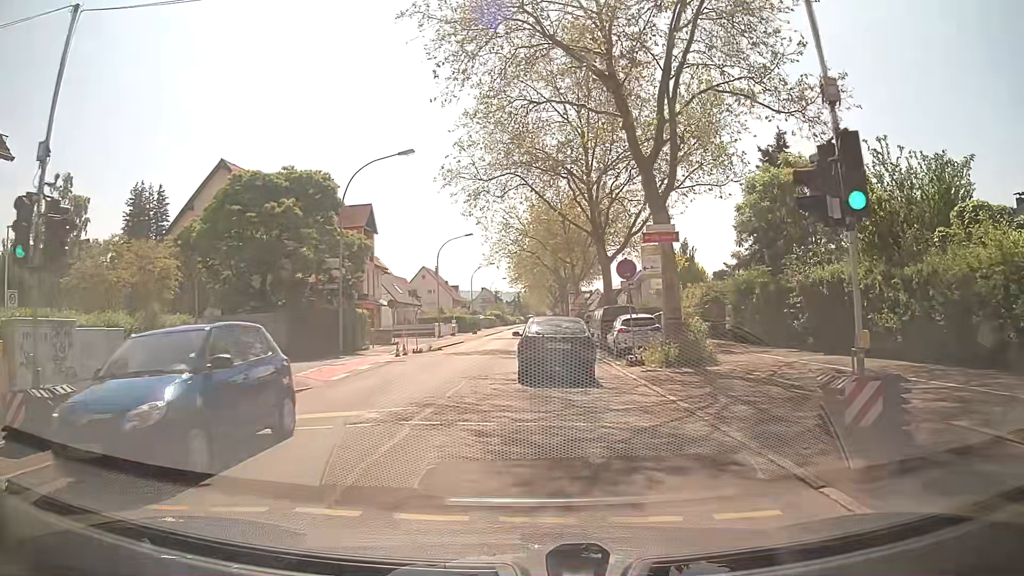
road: secondary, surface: asphalt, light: Day
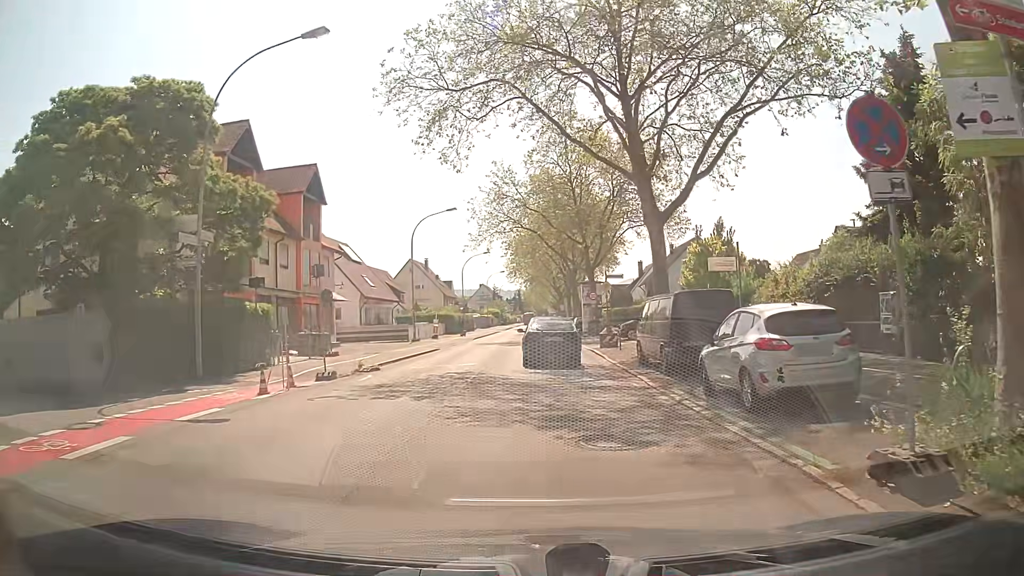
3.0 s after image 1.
(0.0, +14.5) m; 0°
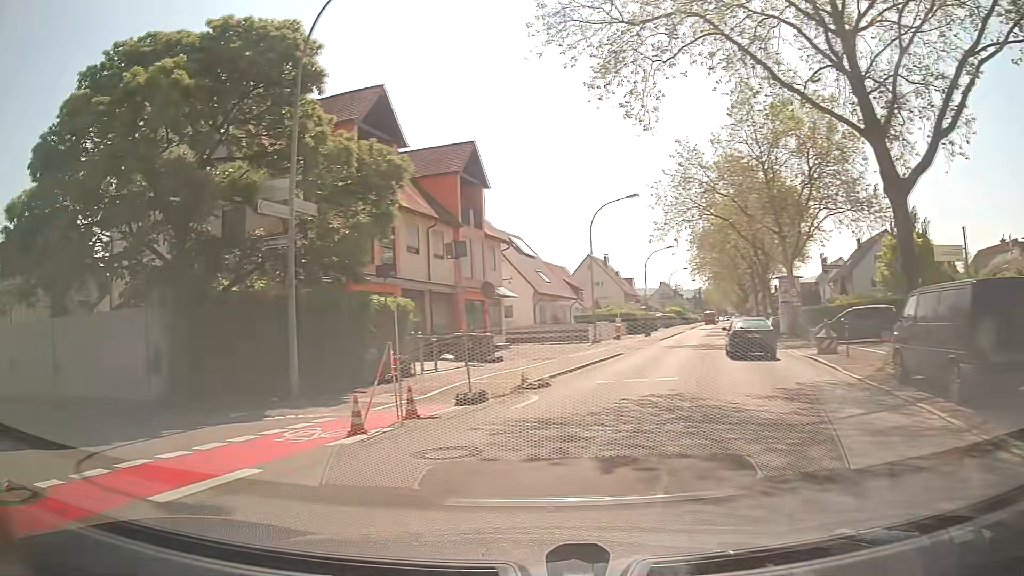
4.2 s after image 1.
(-0.5, +5.3) m; -15°
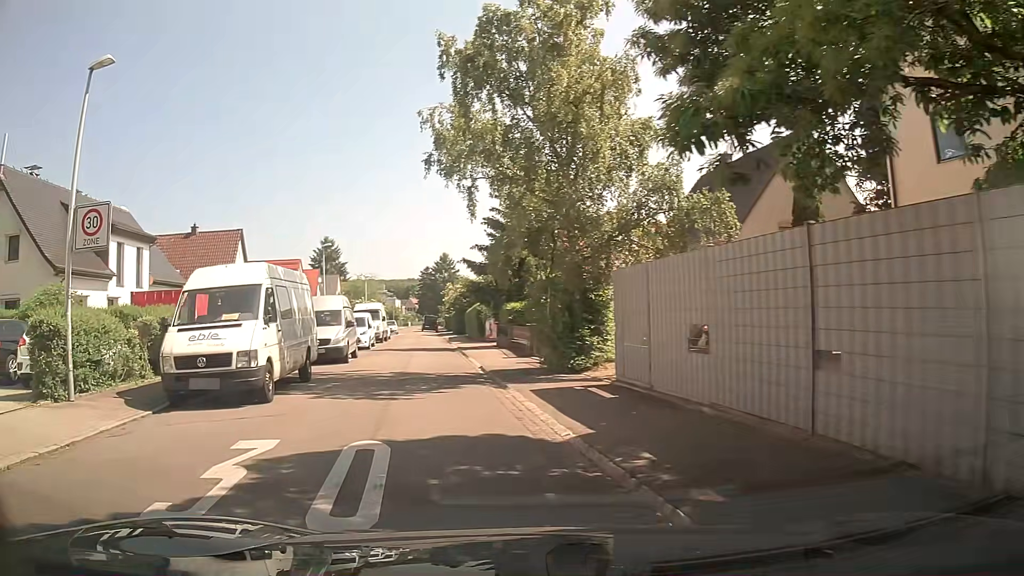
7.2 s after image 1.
(-6.6, +9.4) m; -65°
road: residential
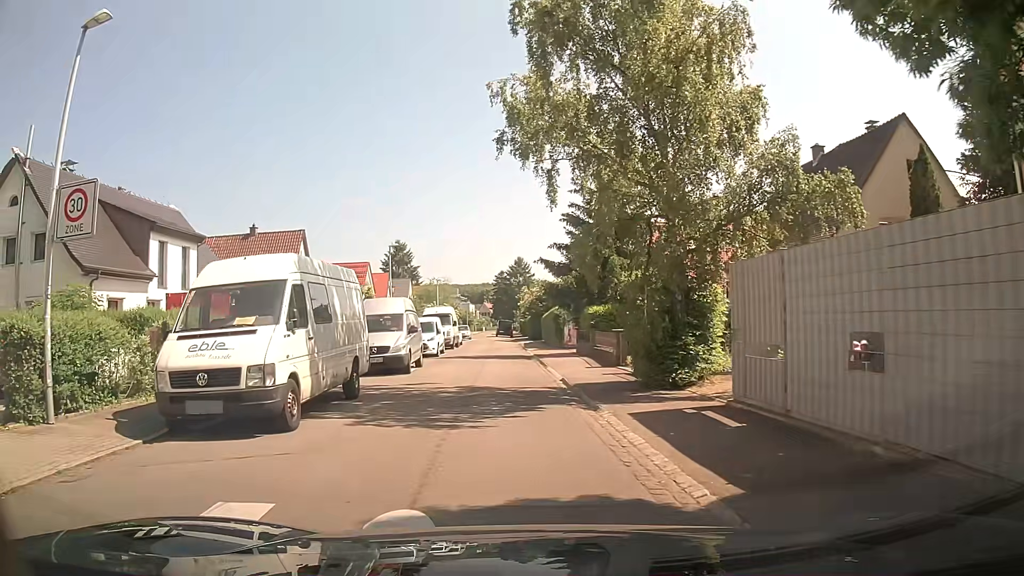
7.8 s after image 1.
(-0.2, +2.7) m; -7°
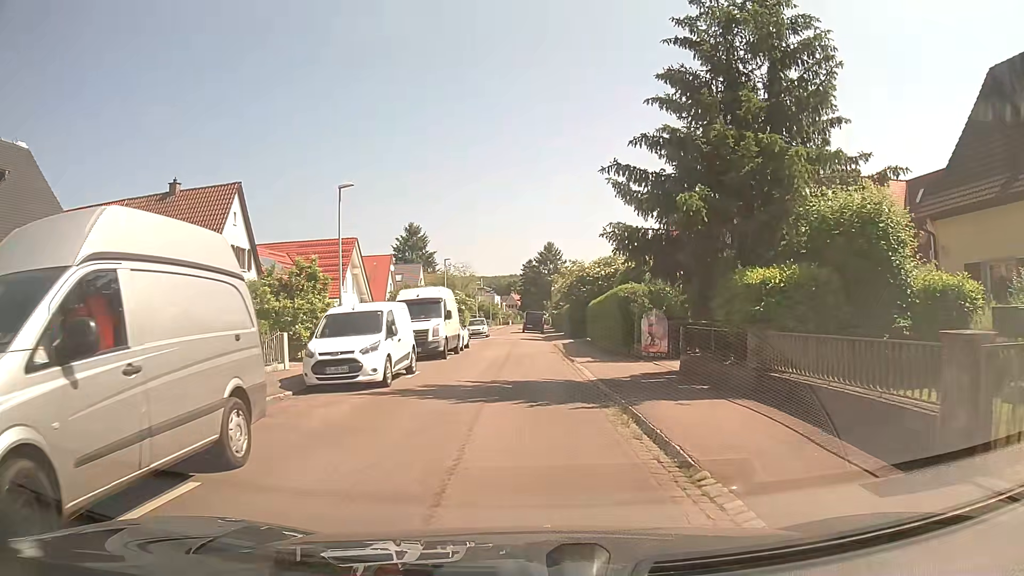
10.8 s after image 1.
(-0.2, +16.9) m; 0°
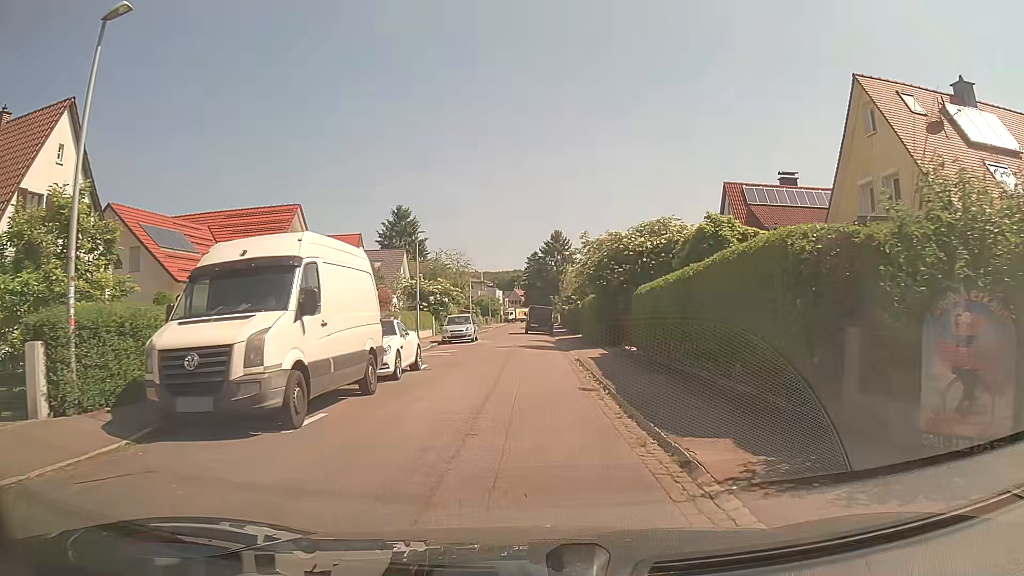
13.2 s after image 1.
(-0.3, +15.3) m; -2°
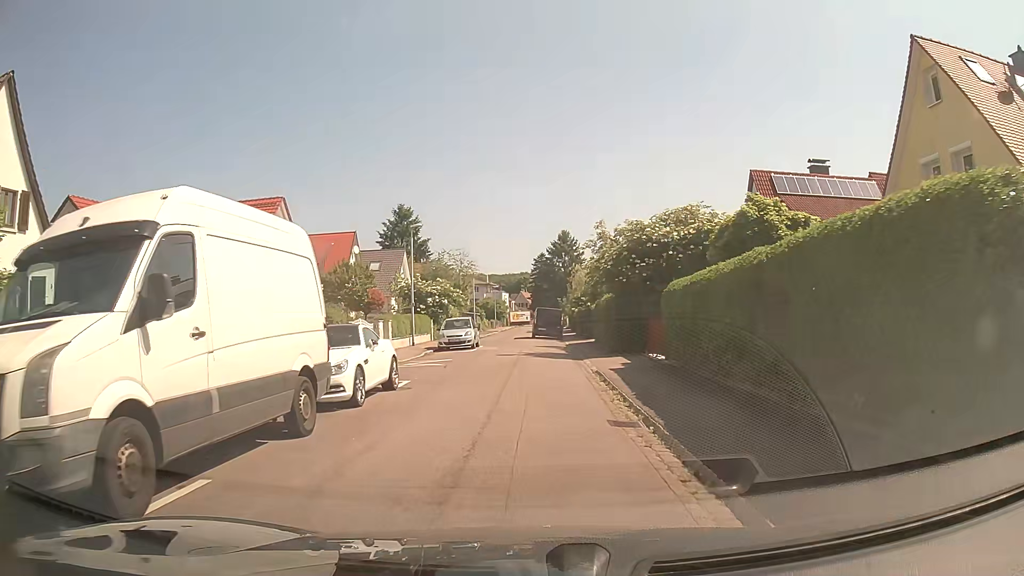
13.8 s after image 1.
(+0.1, +3.9) m; 0°
(0, +10) (0, +20) (0, +30) (-1, +40) (-2, +50) (-2, +60) (-2, +70) (-2, +80) (-1, +90) (-1, +100) m
